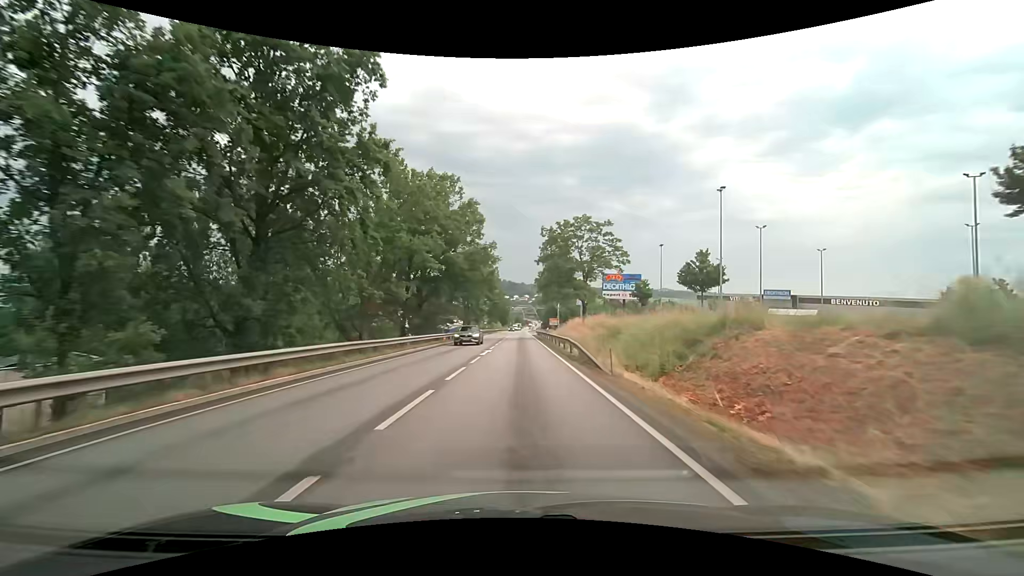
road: primary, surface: asphalt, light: Day
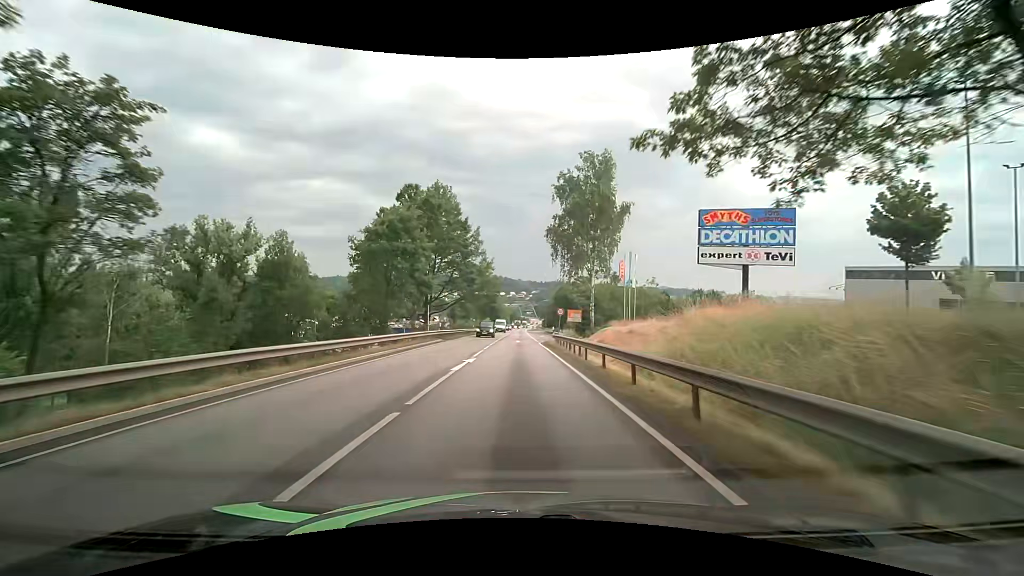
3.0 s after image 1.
(0.0, +50.9) m; 0°
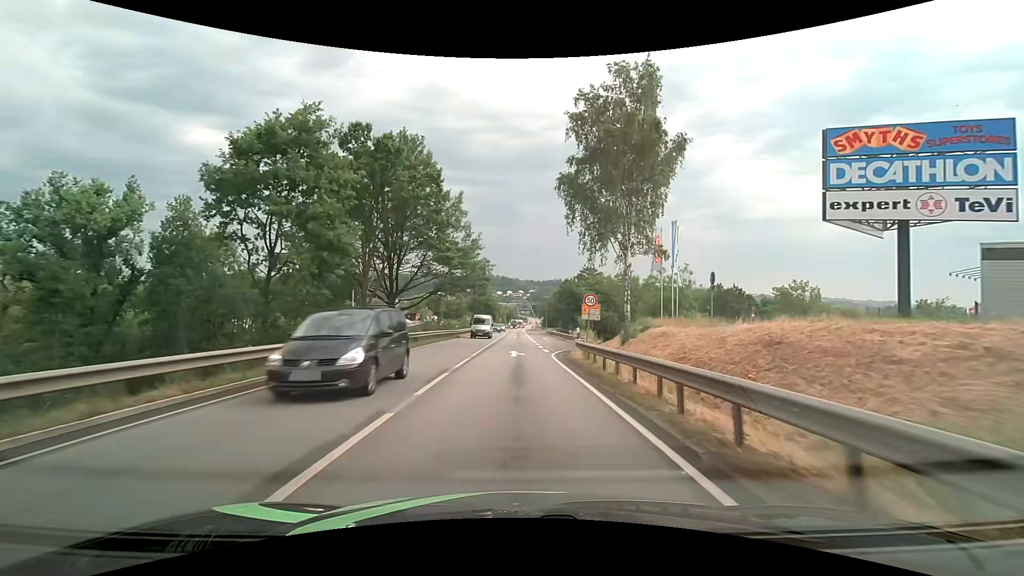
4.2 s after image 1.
(0.0, +17.5) m; 0°
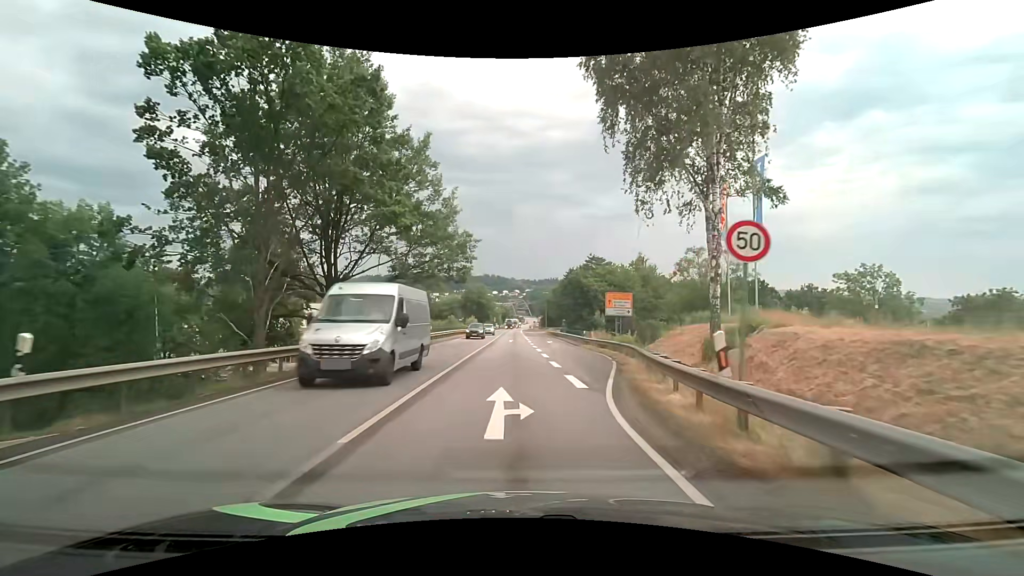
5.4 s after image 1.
(0.0, +15.6) m; 0°
(0, +10) (0, +20) (0, +30) (0, +40) (0, +50) (0, +60) (0, +70) (-1, +80) (-1, +90) (-1, +100) m
